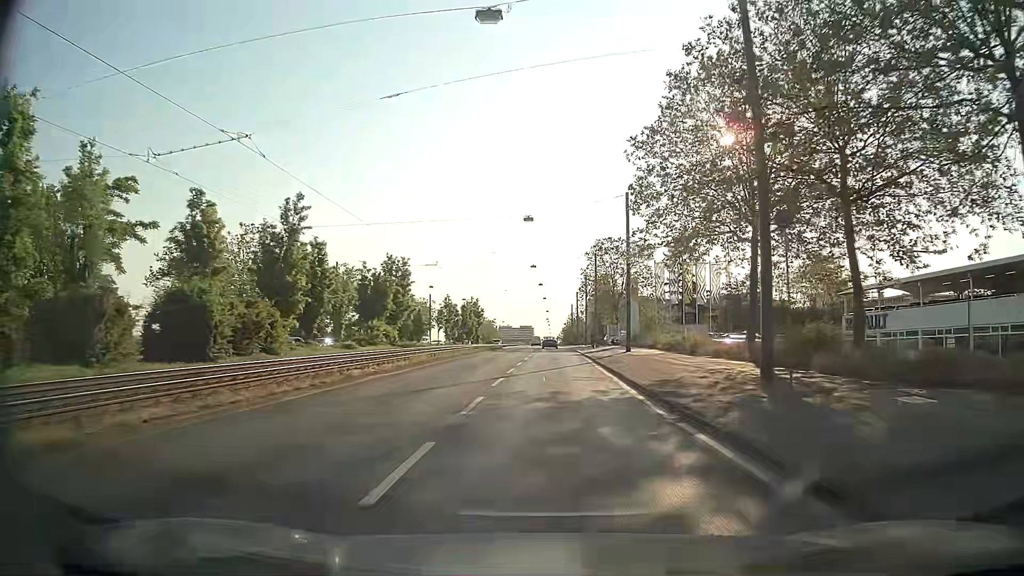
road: primary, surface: asphalt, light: Day
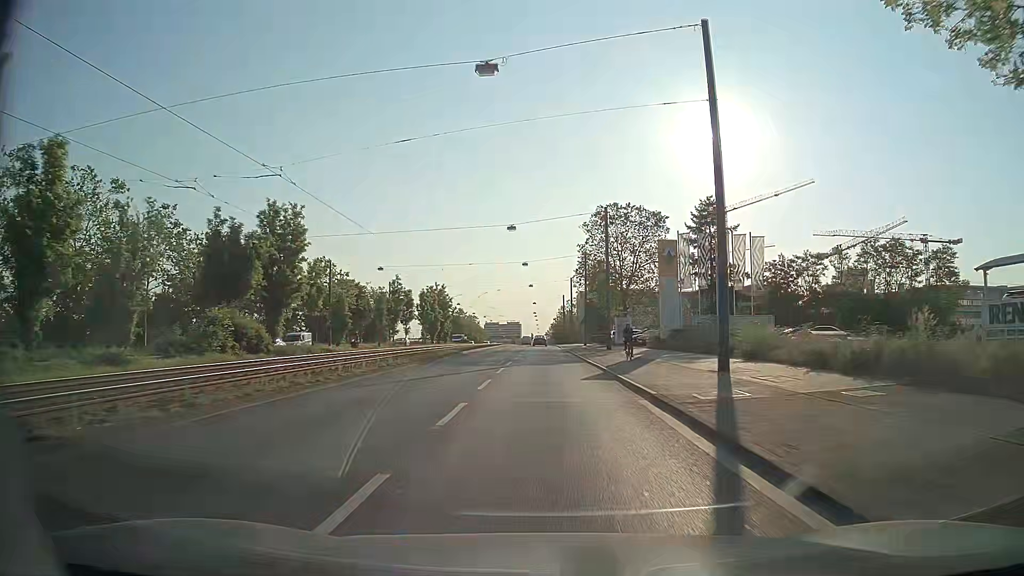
(+0.3, +26.0) m; +1°
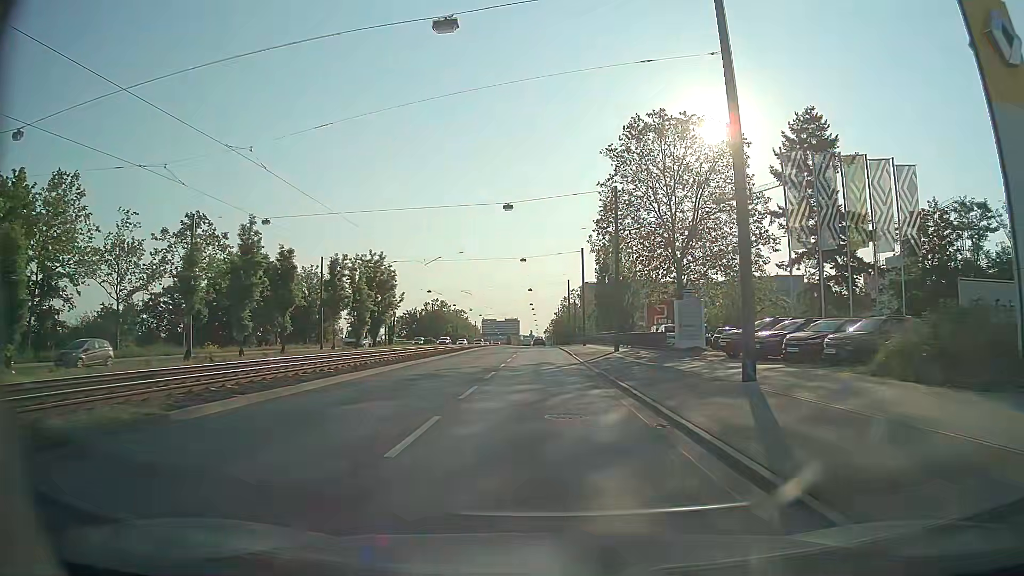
(+0.5, +34.1) m; +1°
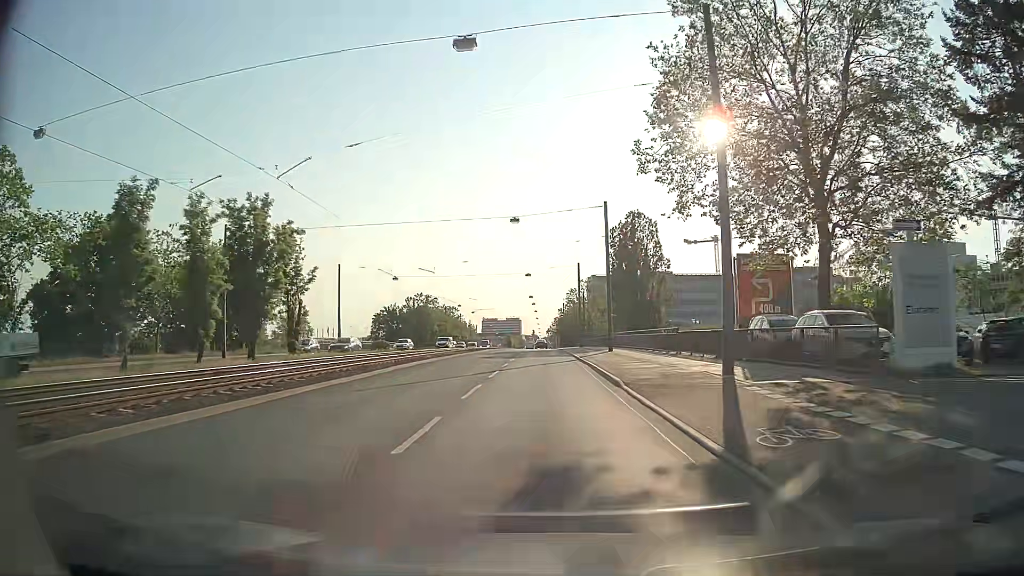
(-0.1, +25.4) m; 0°
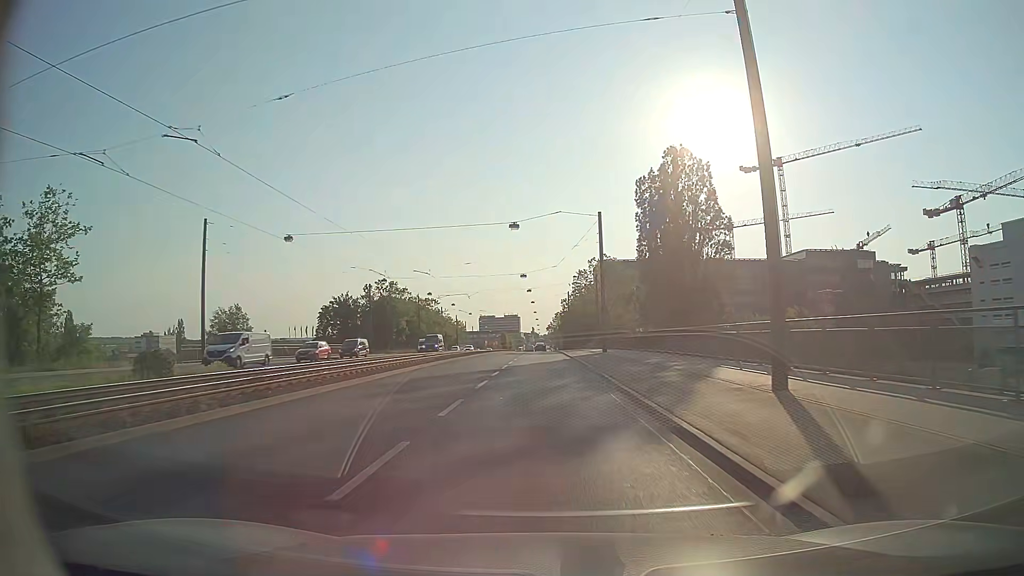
(0.0, +33.8) m; 0°
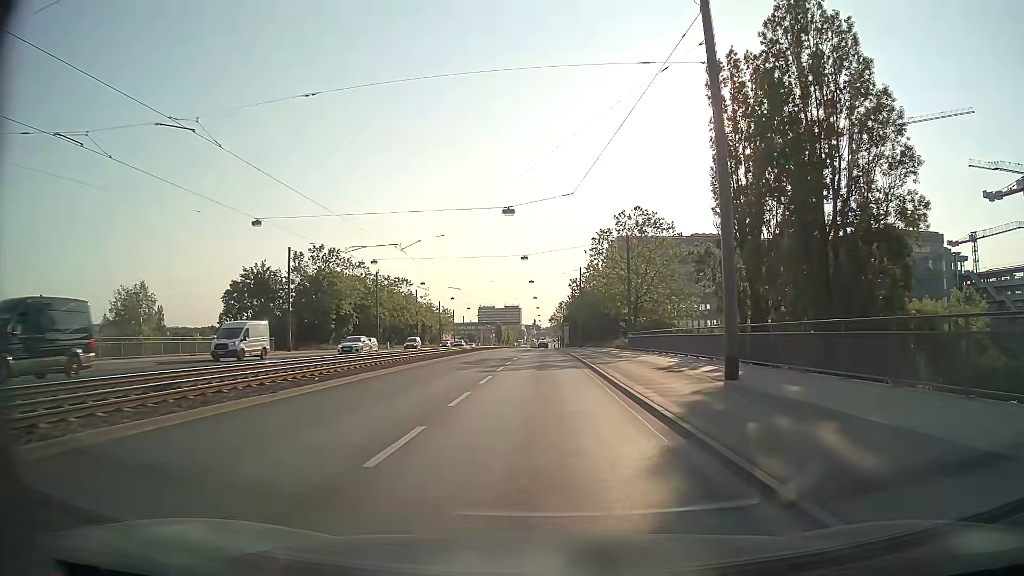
(-0.1, +33.7) m; 0°
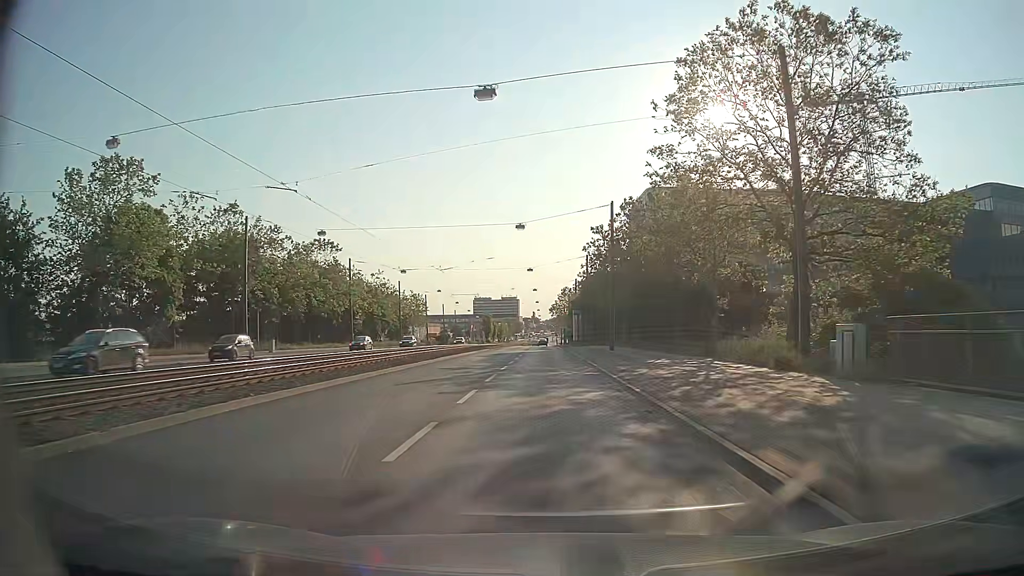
(-0.1, +42.7) m; 0°
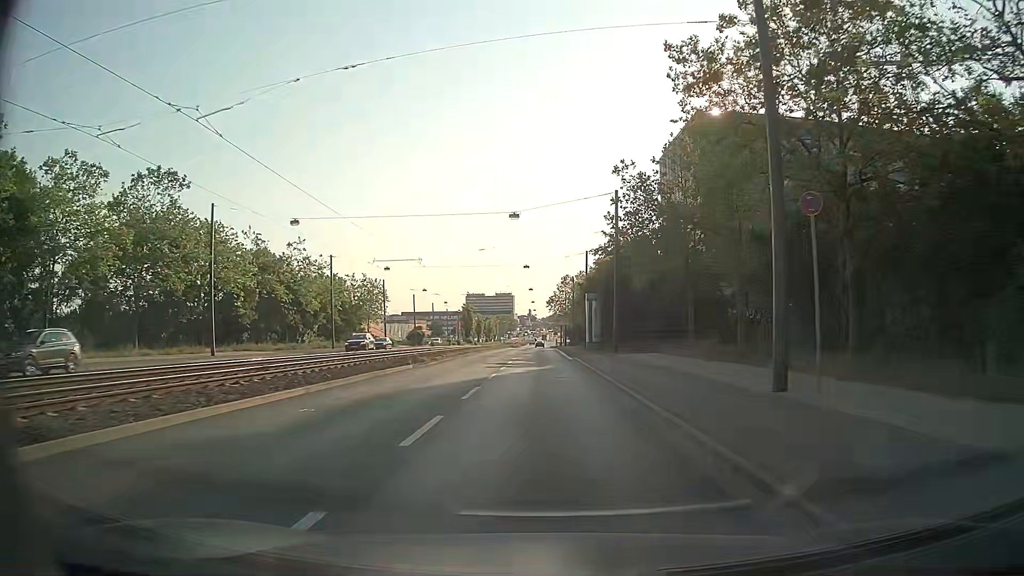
(+0.1, +35.1) m; 0°
(0, +10) (0, +20) (0, +30) (0, +40) (0, +50) (0, +60) (0, +70) (0, +80) (0, +90) (0, +100) m
